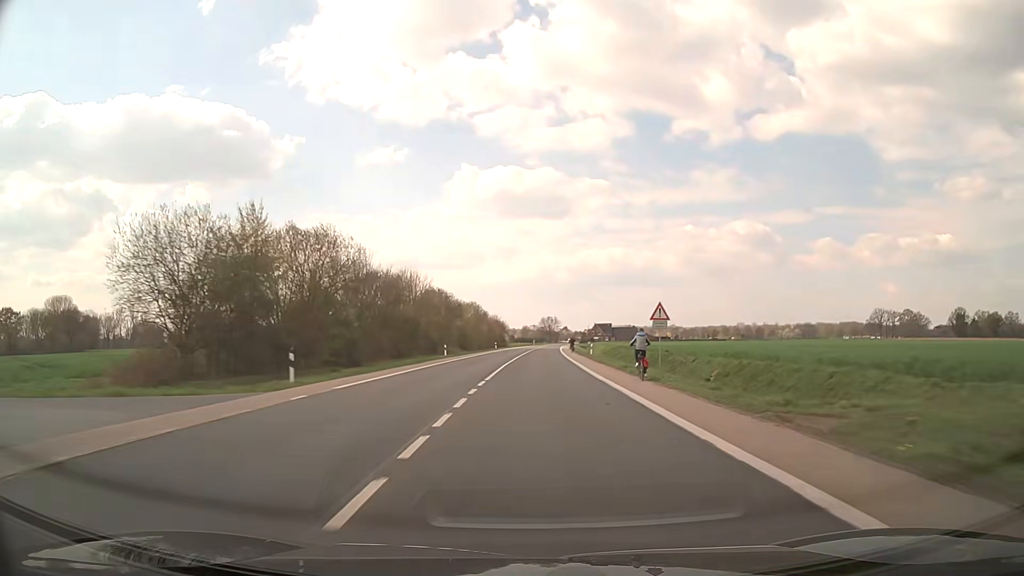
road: secondary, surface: asphalt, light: Day
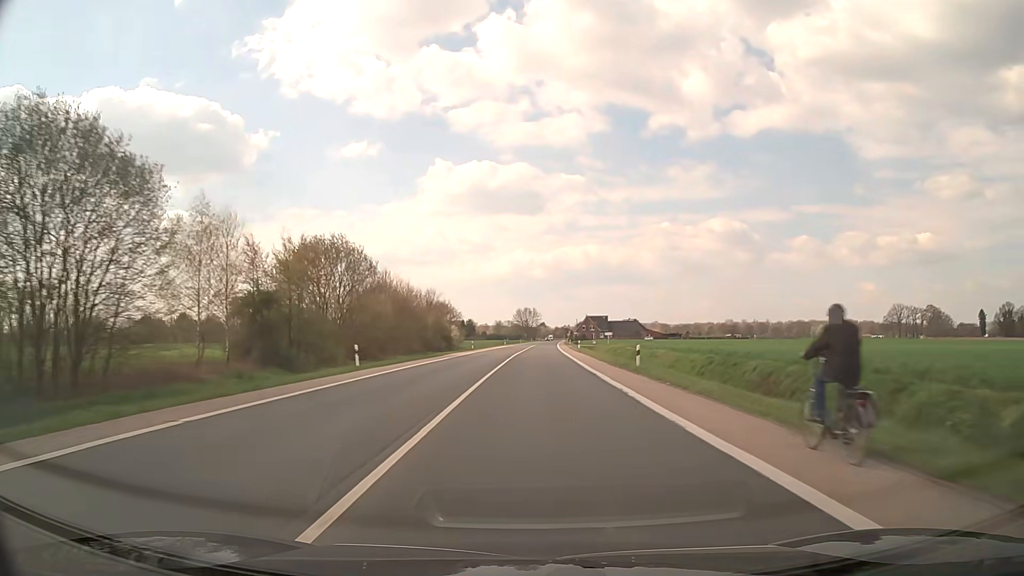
(+1.4, +78.4) m; +2°
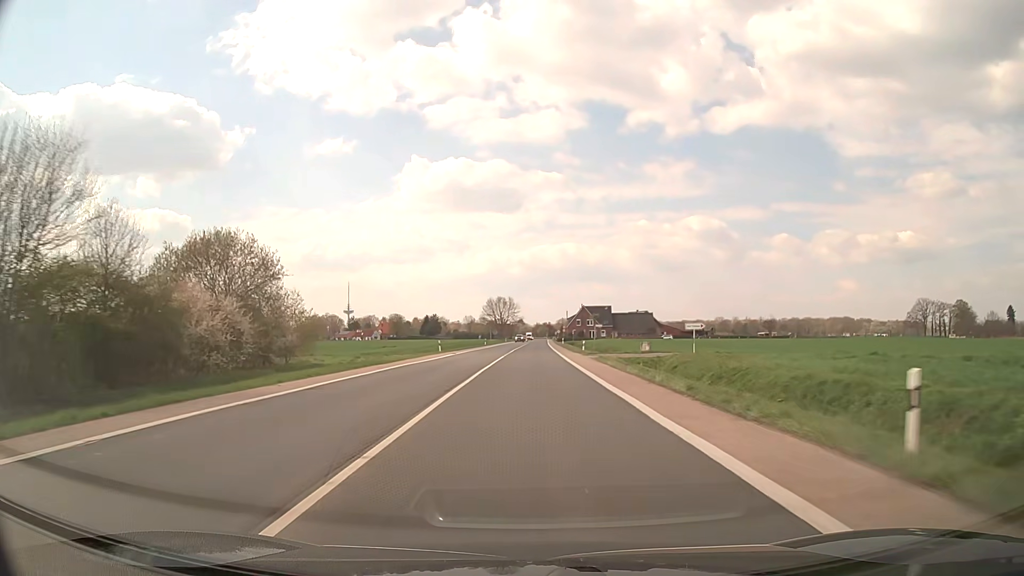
(+1.2, +72.3) m; +2°
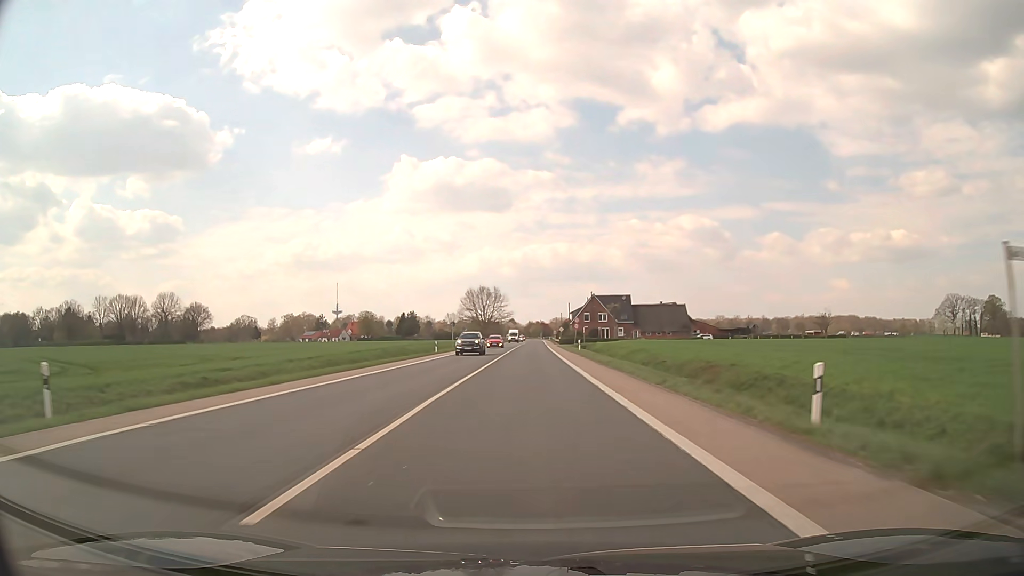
(+0.5, +50.3) m; +1°
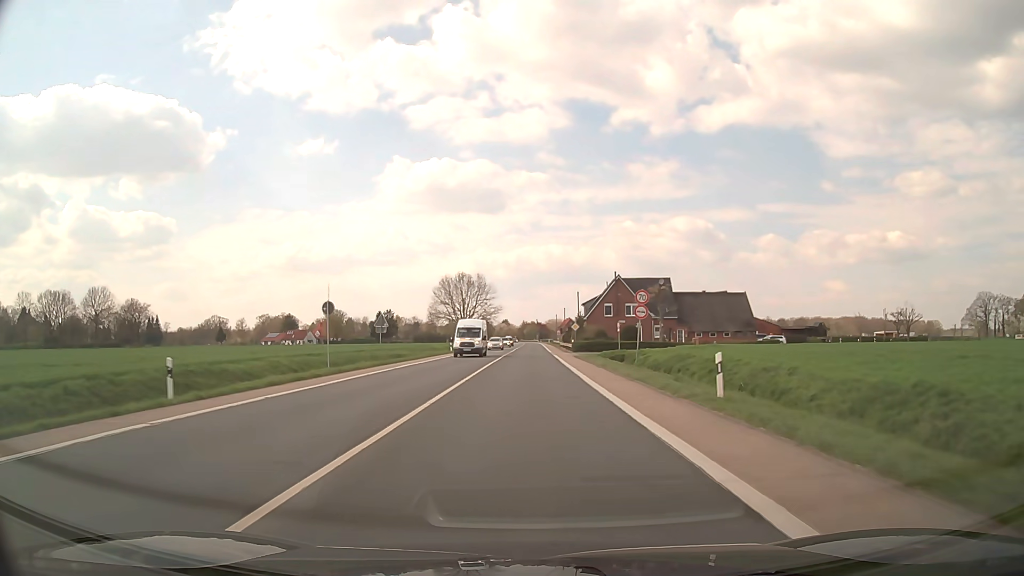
(+0.2, +44.9) m; +1°
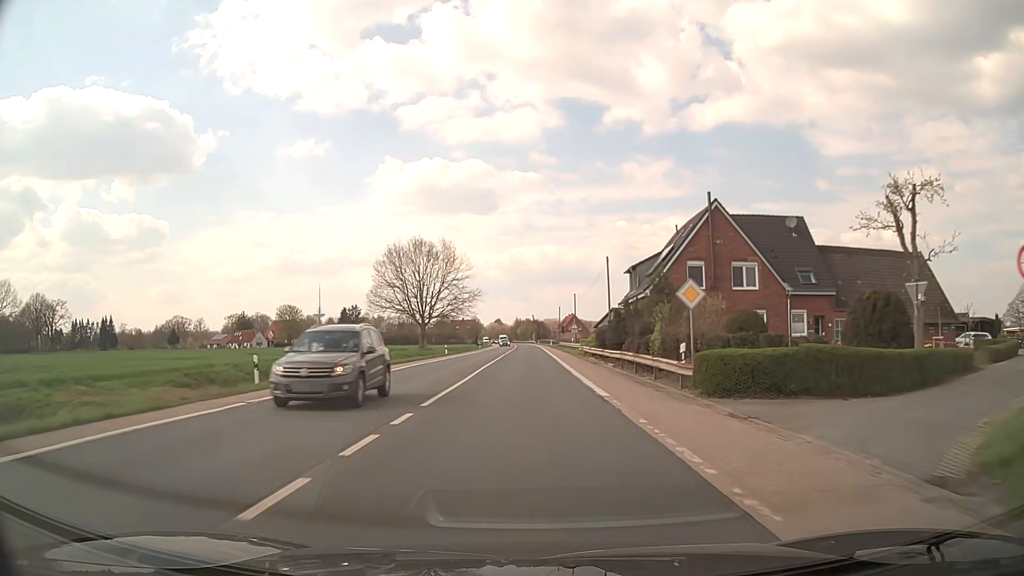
(+0.1, +50.9) m; 0°
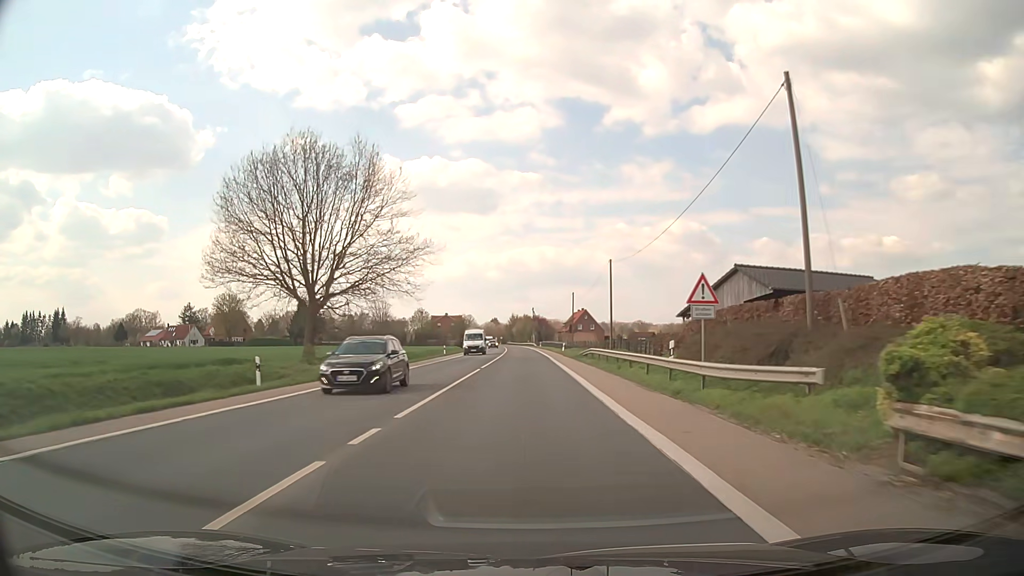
(0.0, +48.8) m; 0°
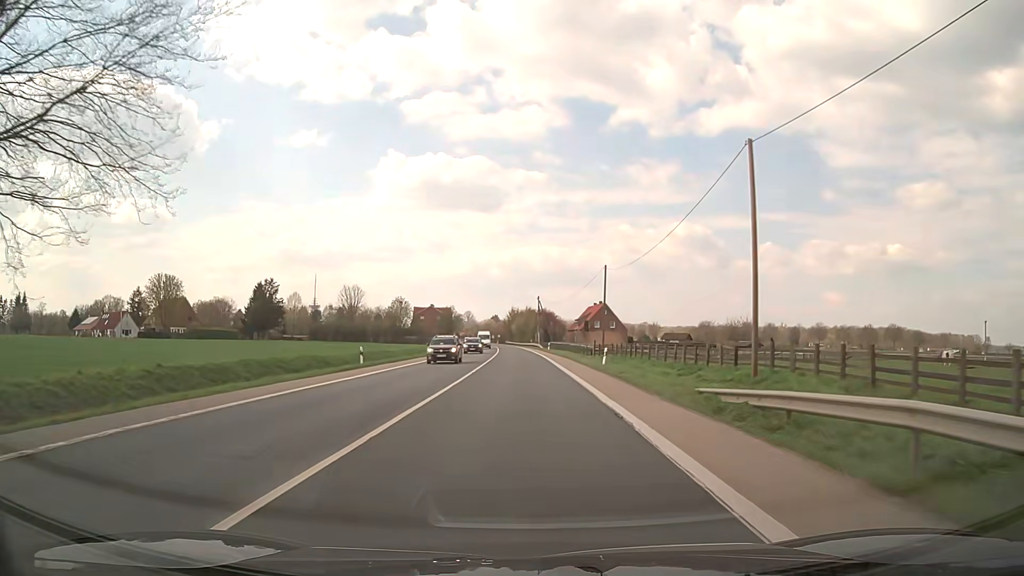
(-0.1, +37.5) m; 0°
(0, +10) (0, +20) (0, +30) (0, +40) (0, +50) (-1, +60) (-1, +70) (-1, +80) (-2, +90) (-2, +100) m
